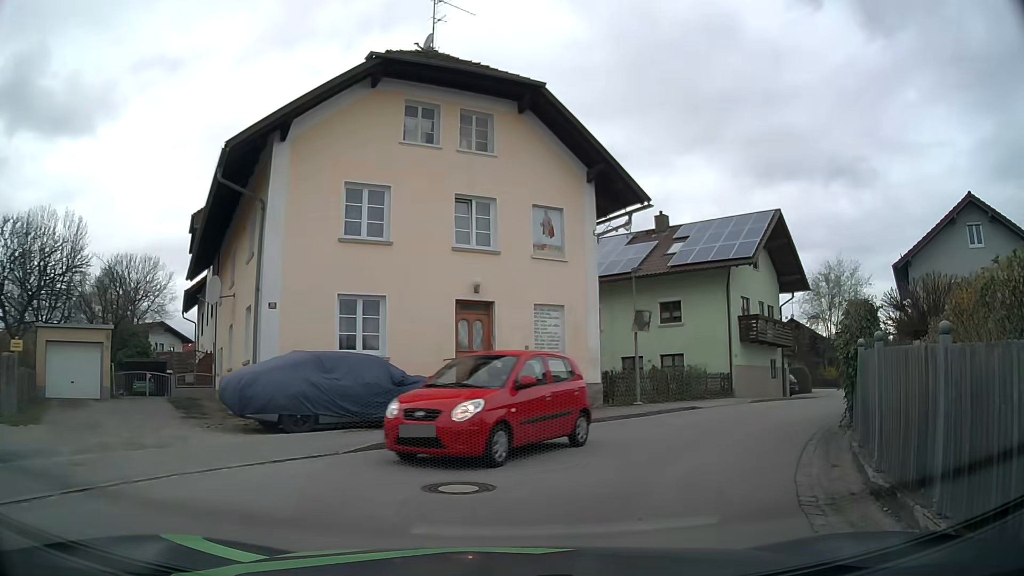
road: residential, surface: asphalt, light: Day
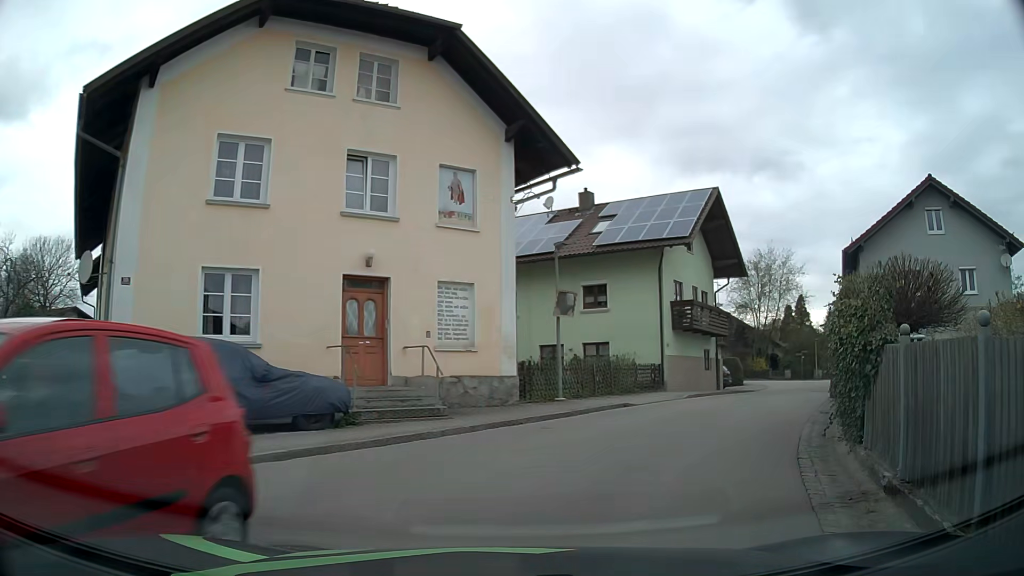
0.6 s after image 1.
(+0.2, +2.9) m; +7°
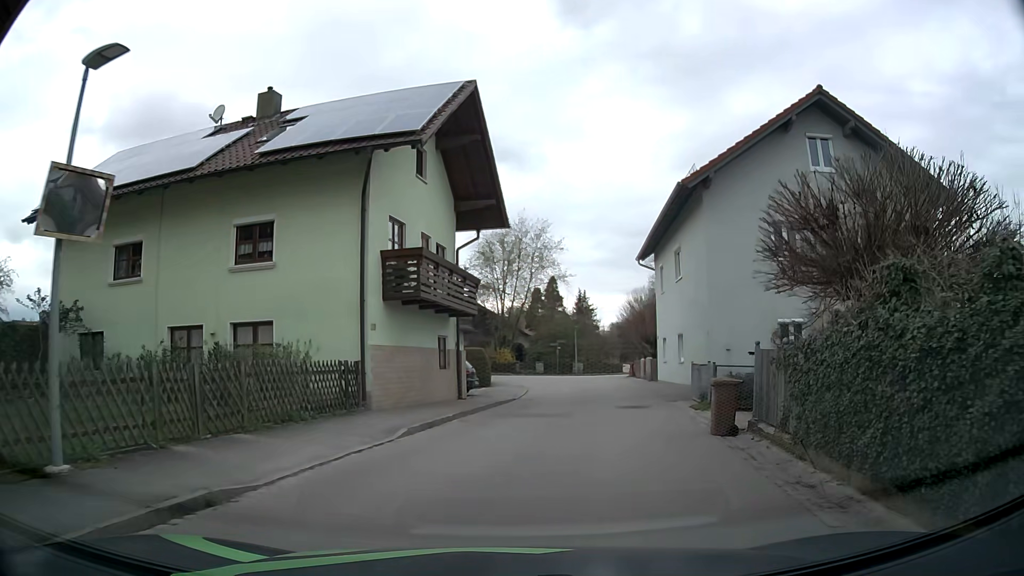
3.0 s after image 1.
(+2.8, +11.8) m; +23°
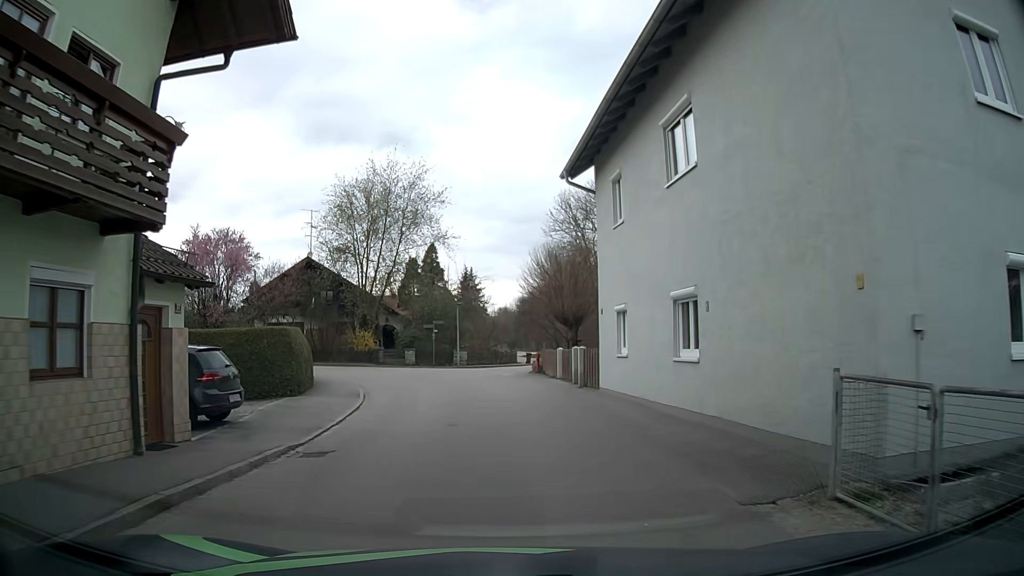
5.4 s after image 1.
(+1.5, +14.0) m; +10°
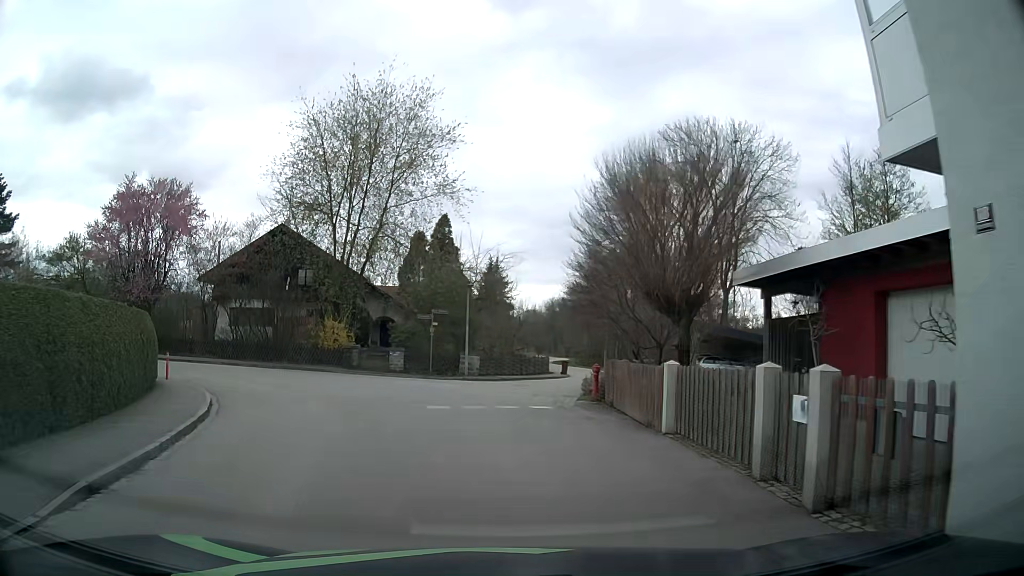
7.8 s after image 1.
(-0.1, +13.8) m; -3°
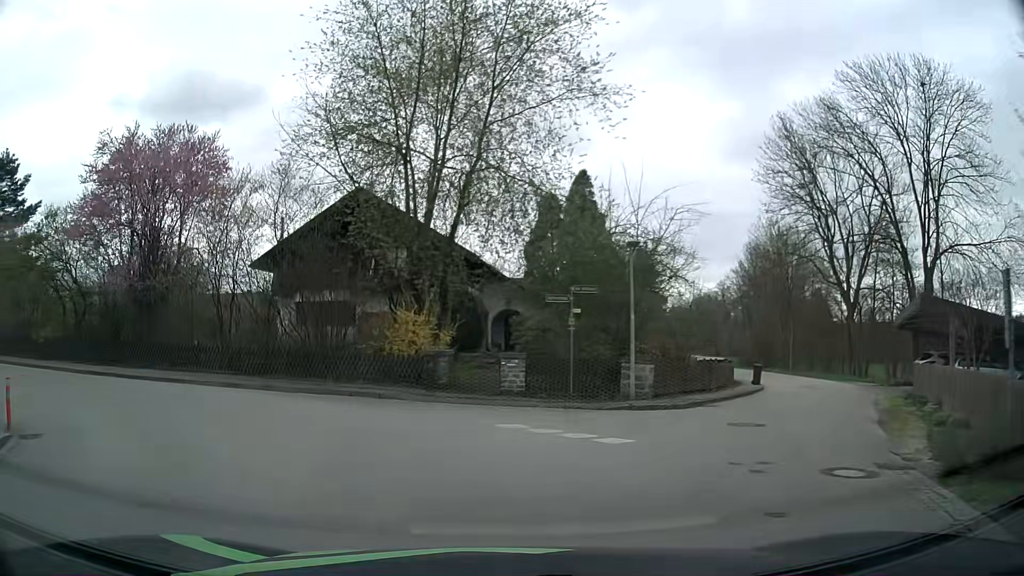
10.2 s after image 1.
(-0.8, +12.5) m; -11°
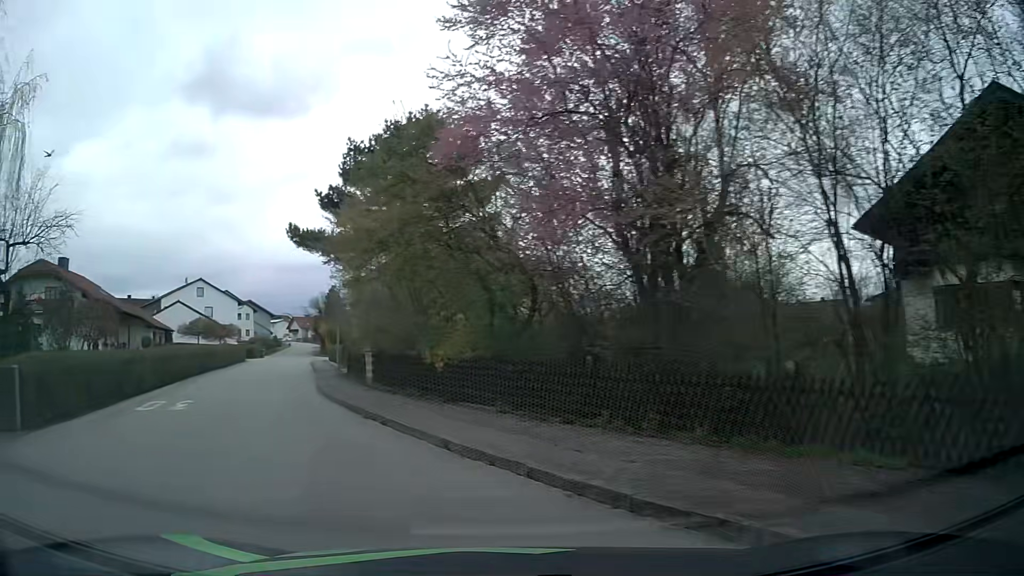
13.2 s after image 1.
(-5.5, +14.0) m; -48°
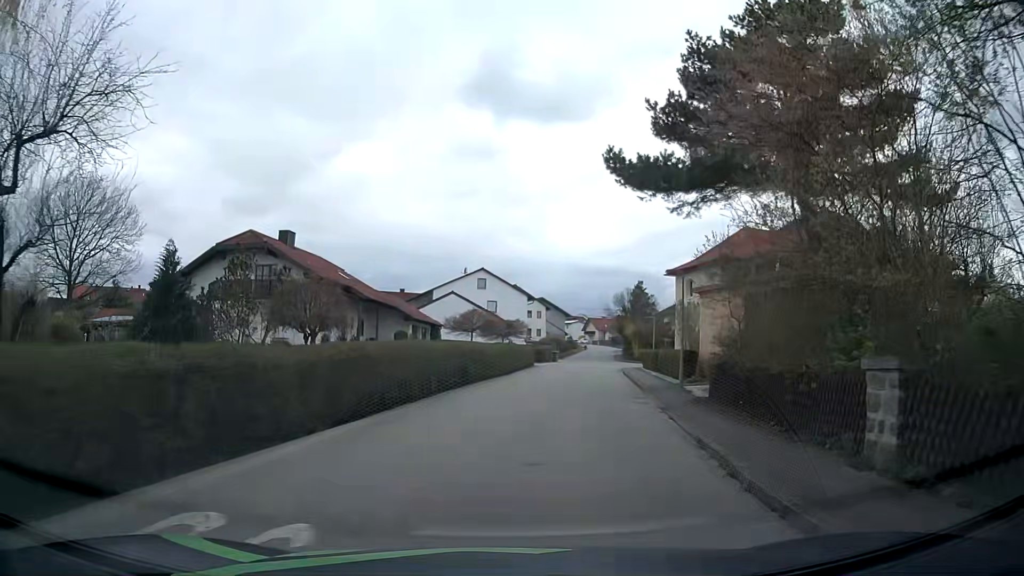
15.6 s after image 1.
(-4.0, +12.3) m; -25°
(0, +10) (+1, +20) (+3, +30) (+4, +40) (+6, +50) (+7, +60) (+8, +69) (+10, +79) (+11, +89) (+13, +99) m
